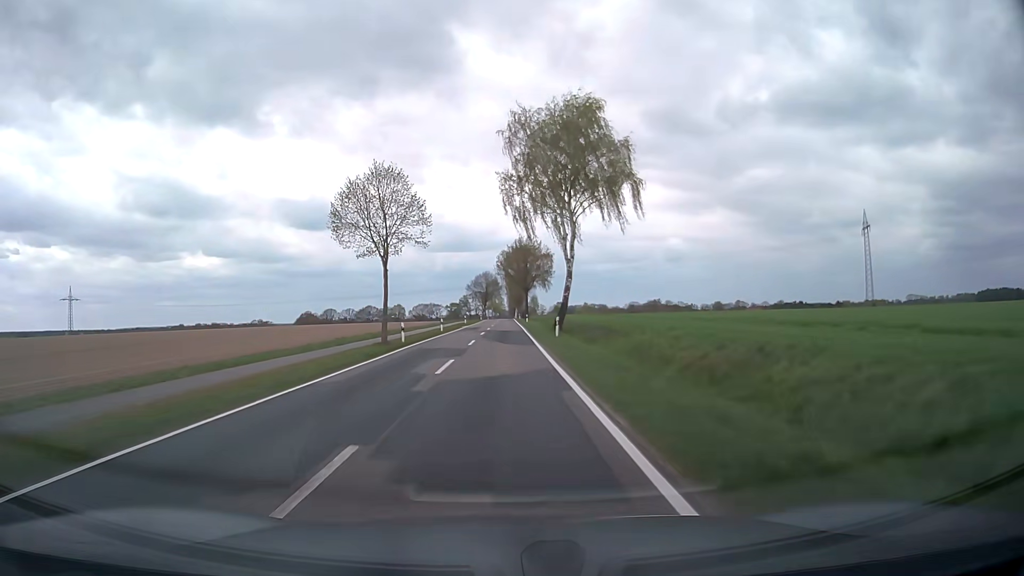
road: secondary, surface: asphalt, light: Day
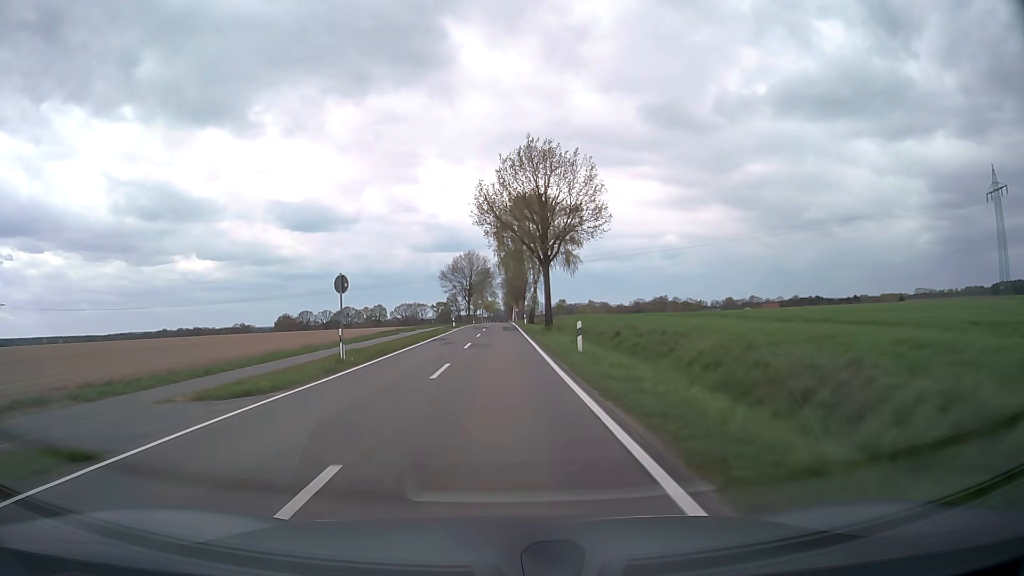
(+0.4, +61.6) m; +1°
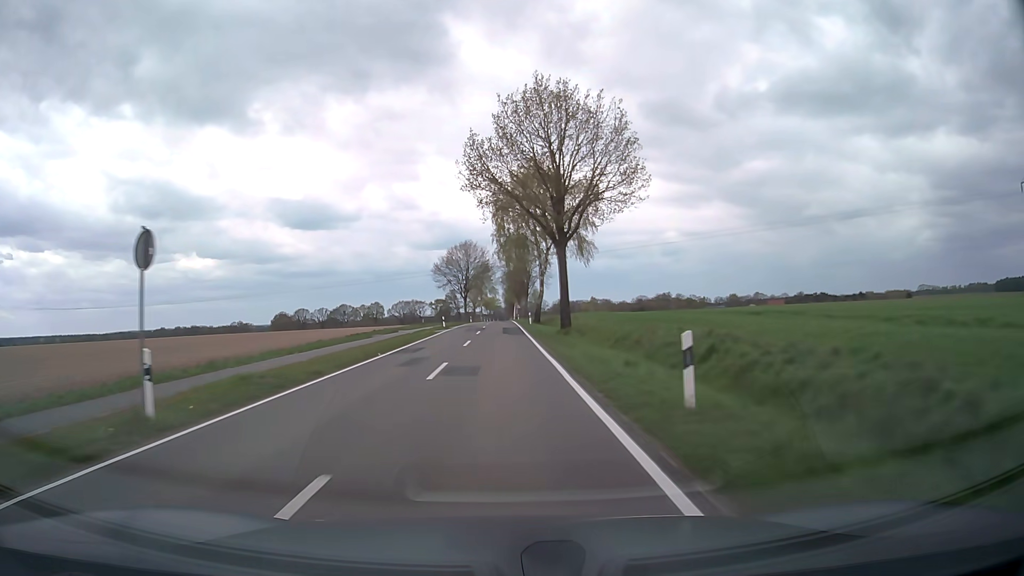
(0.0, +12.5) m; 0°
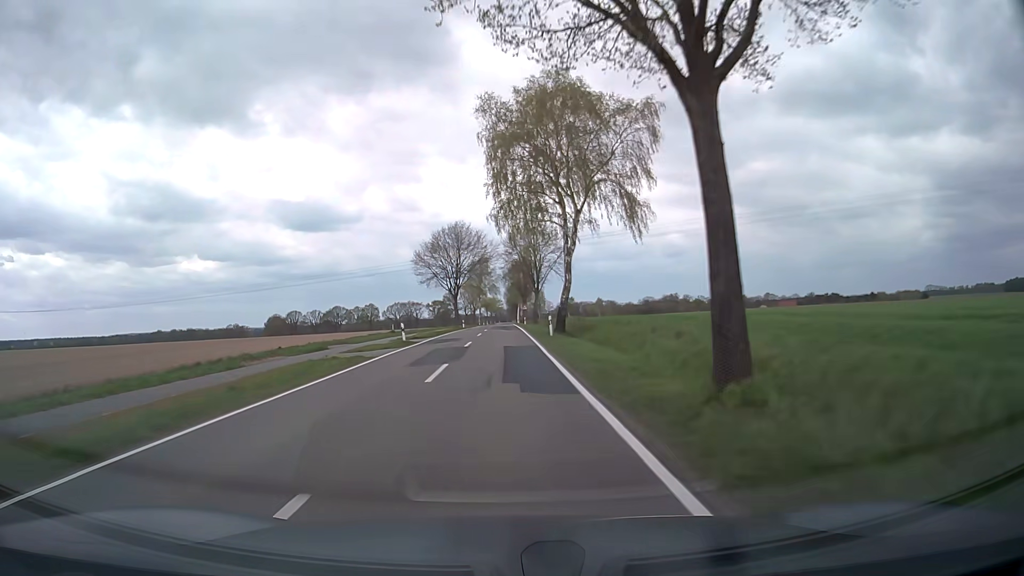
(0.0, +24.8) m; 0°
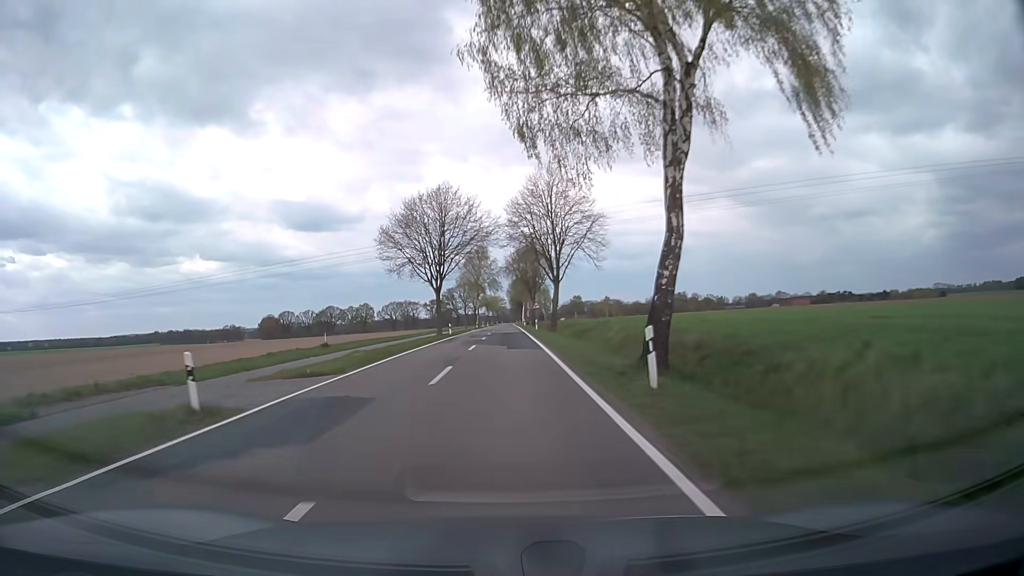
(-0.1, +24.2) m; 0°
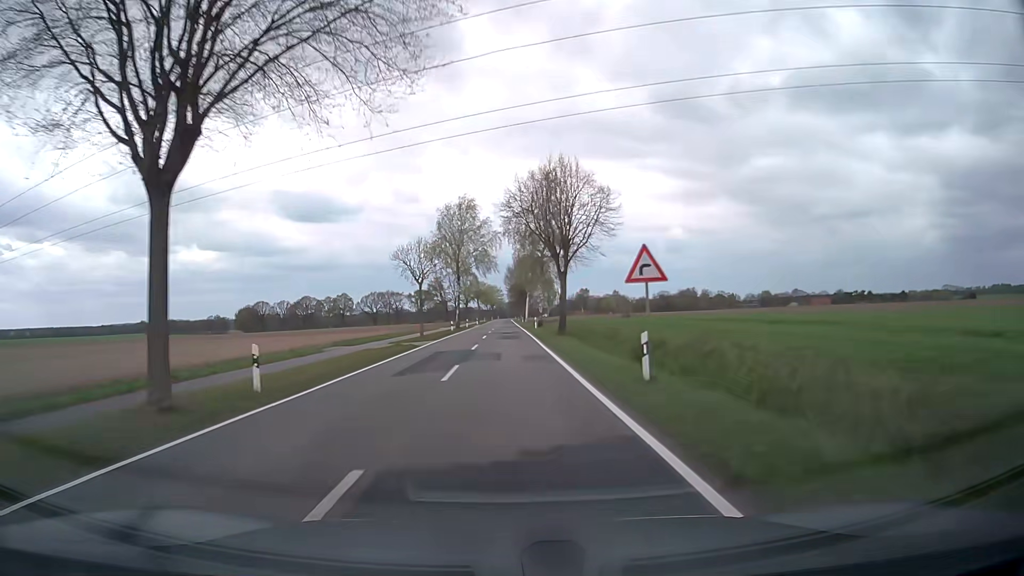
(0.0, +47.0) m; 0°
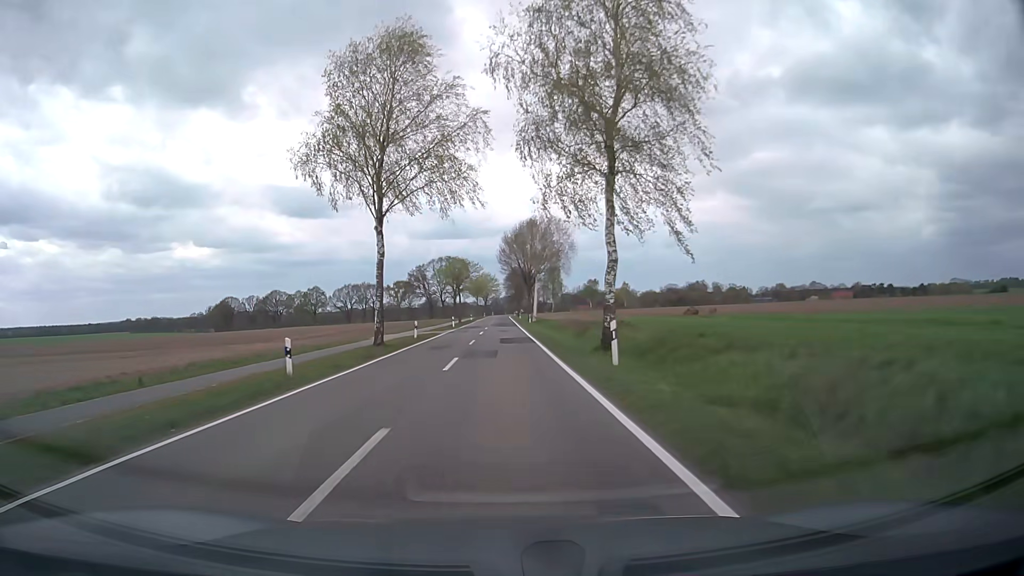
(+0.3, +46.3) m; 0°
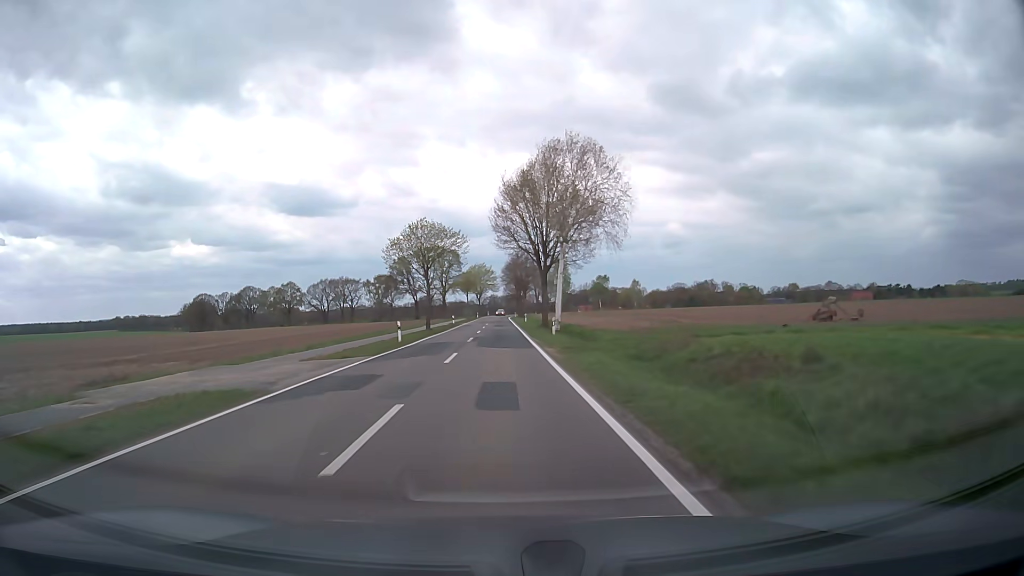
(-0.1, +34.3) m; 0°
(0, +10) (0, +20) (0, +30) (0, +40) (0, +50) (0, +60) (0, +70) (0, +80) (0, +90) (-1, +100) m
